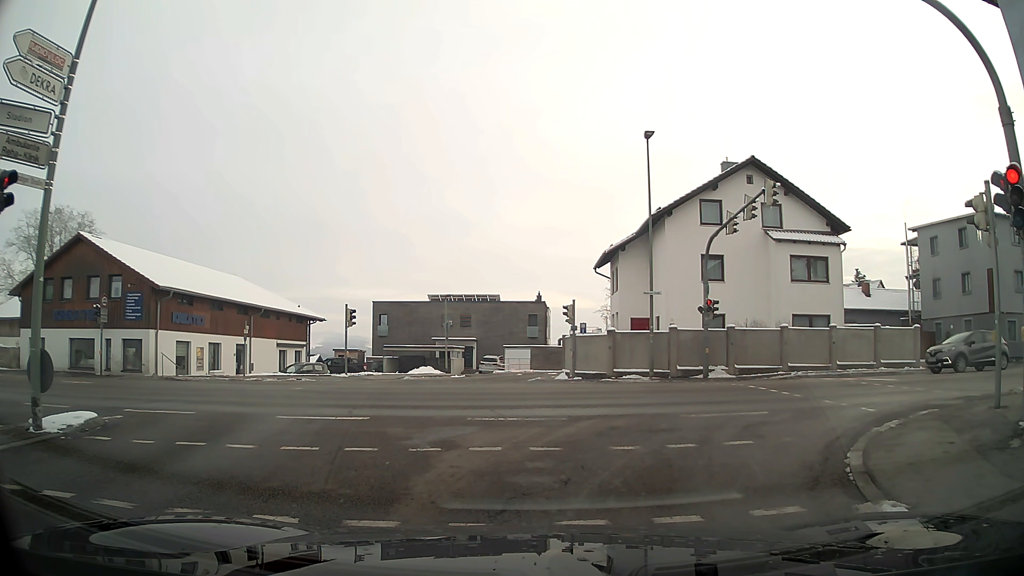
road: tertiary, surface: asphalt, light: Day
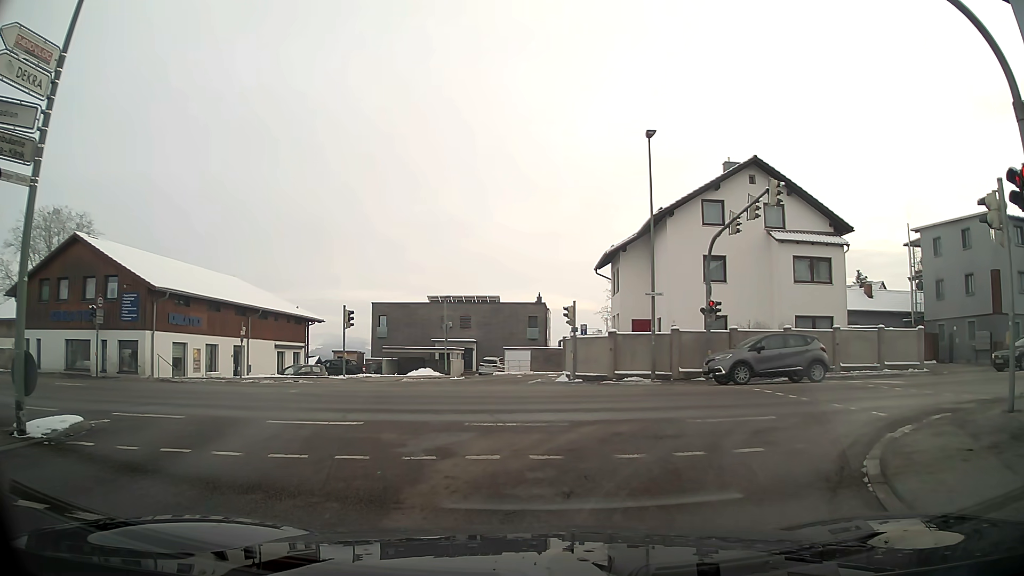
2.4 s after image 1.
(0.0, +0.4) m; 0°
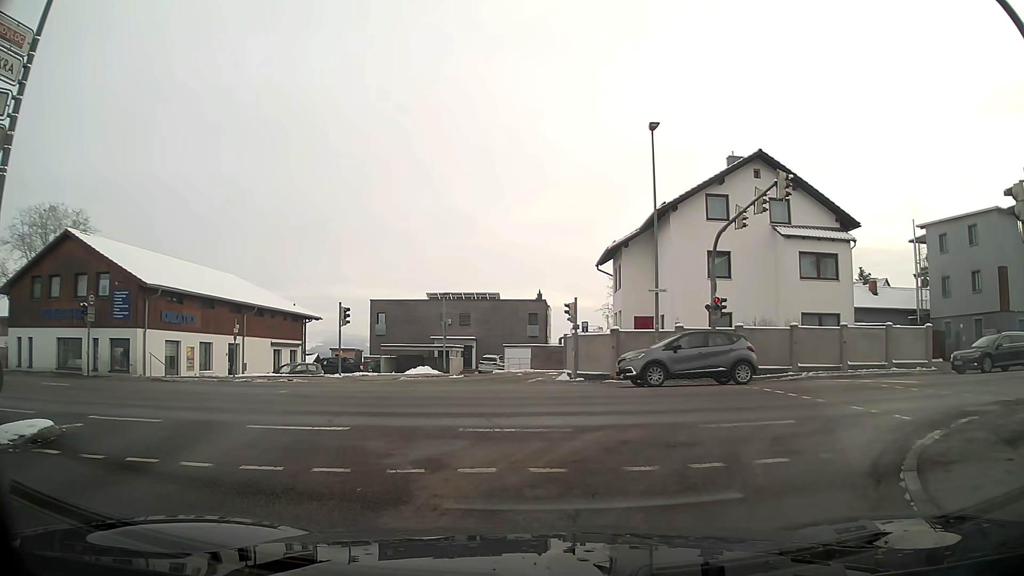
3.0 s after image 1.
(0.0, +0.8) m; 0°
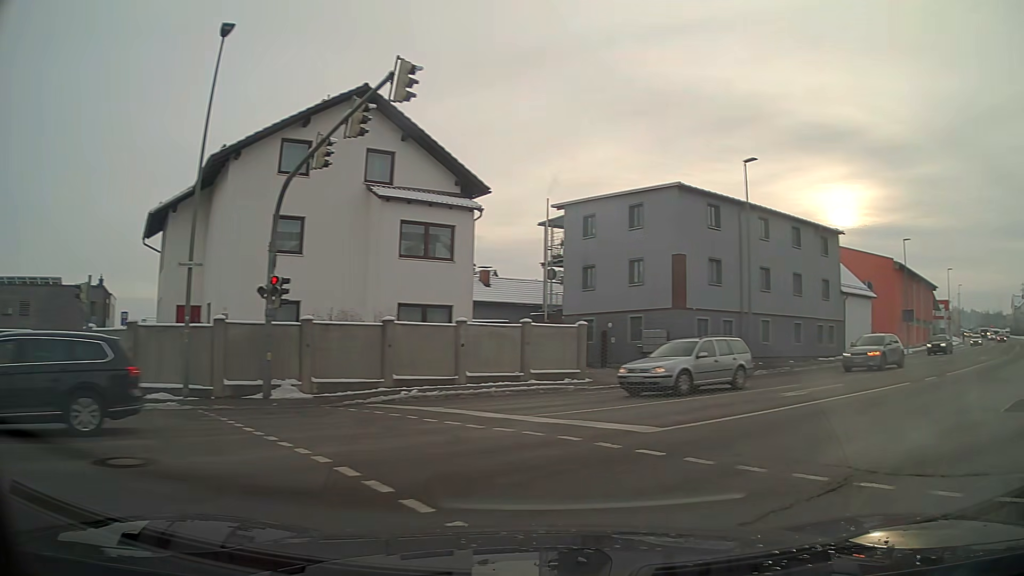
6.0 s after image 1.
(+2.6, +8.9) m; +41°
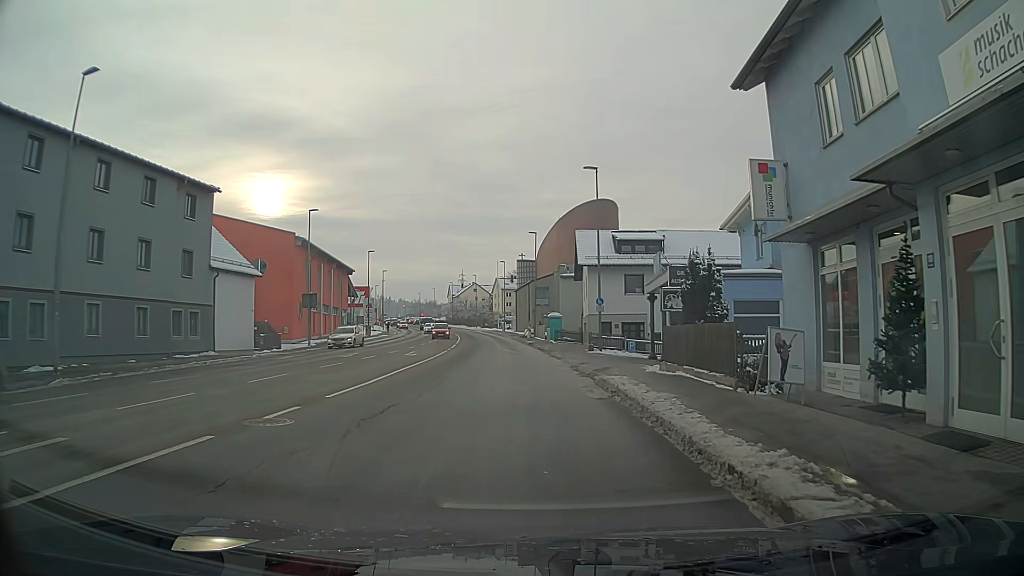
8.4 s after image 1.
(+5.8, +9.9) m; +45°
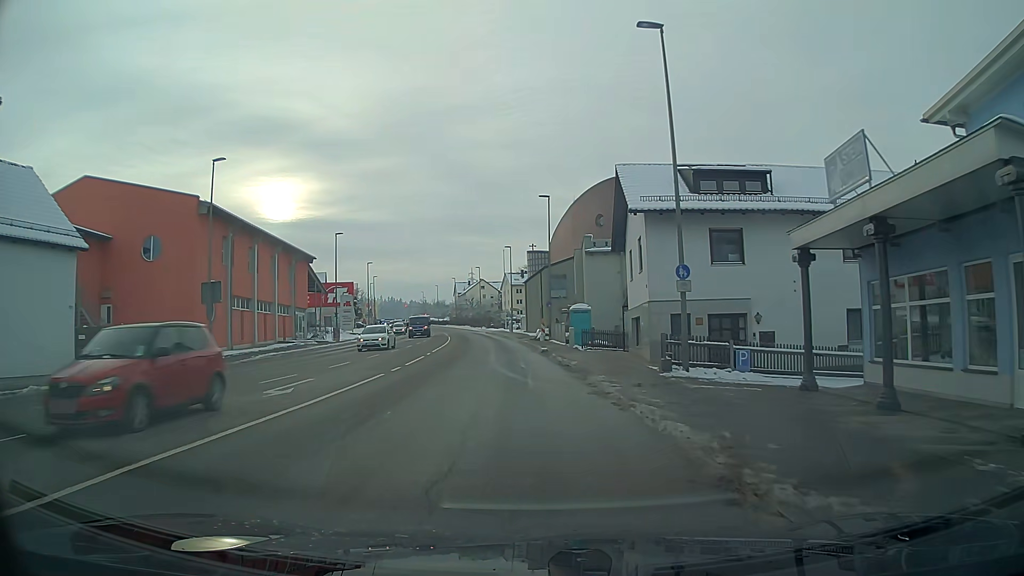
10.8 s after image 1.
(0.0, +18.5) m; -1°
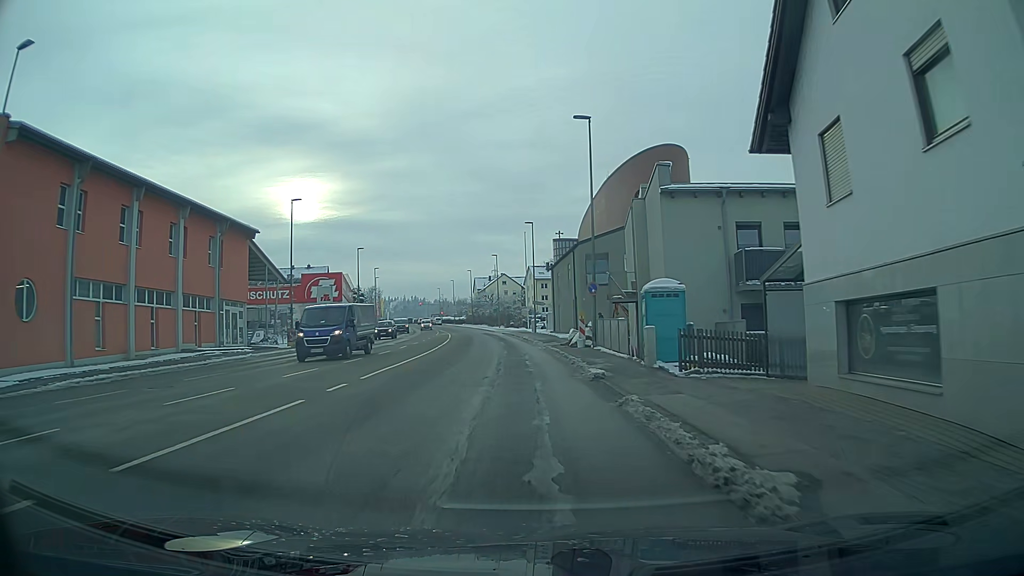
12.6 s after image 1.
(-0.3, +18.5) m; -2°
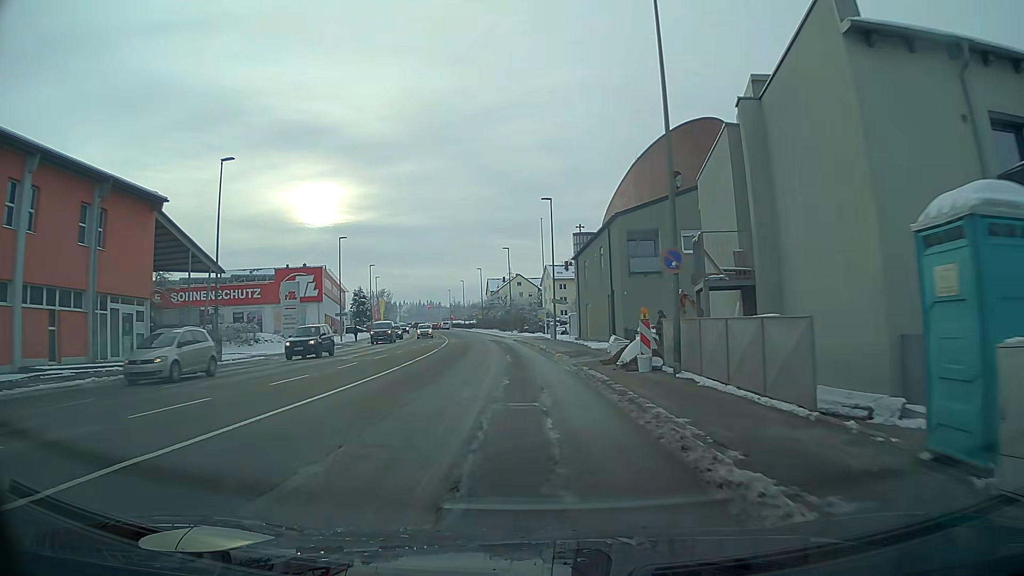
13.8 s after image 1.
(-0.2, +14.1) m; -1°
